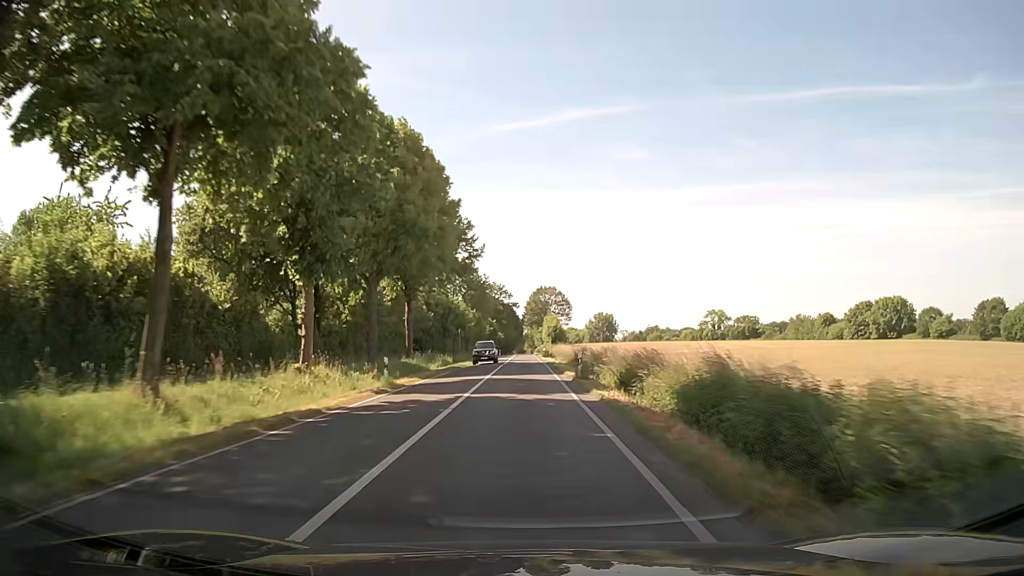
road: secondary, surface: asphalt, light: Day
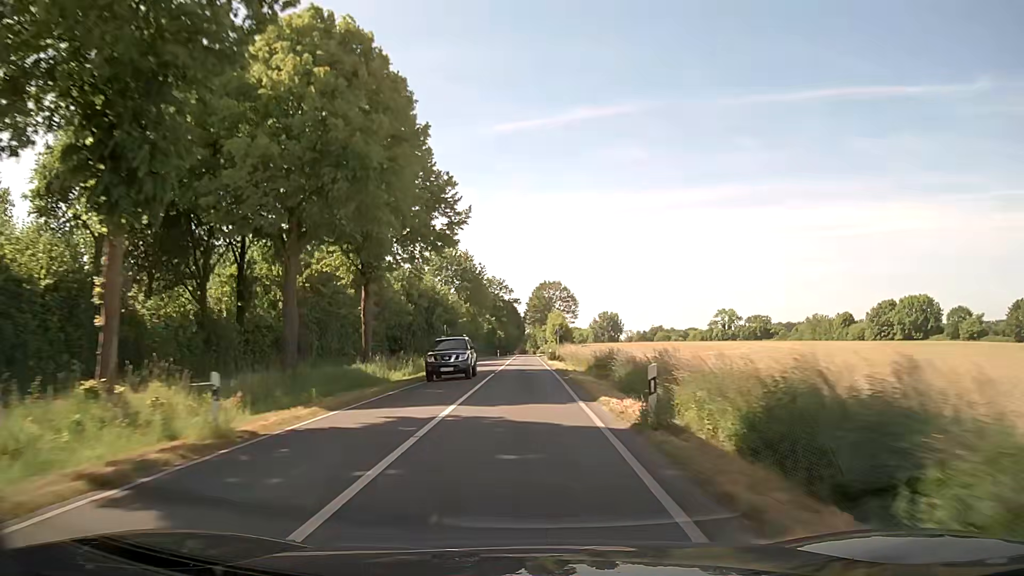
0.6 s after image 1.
(0.0, +14.3) m; 0°
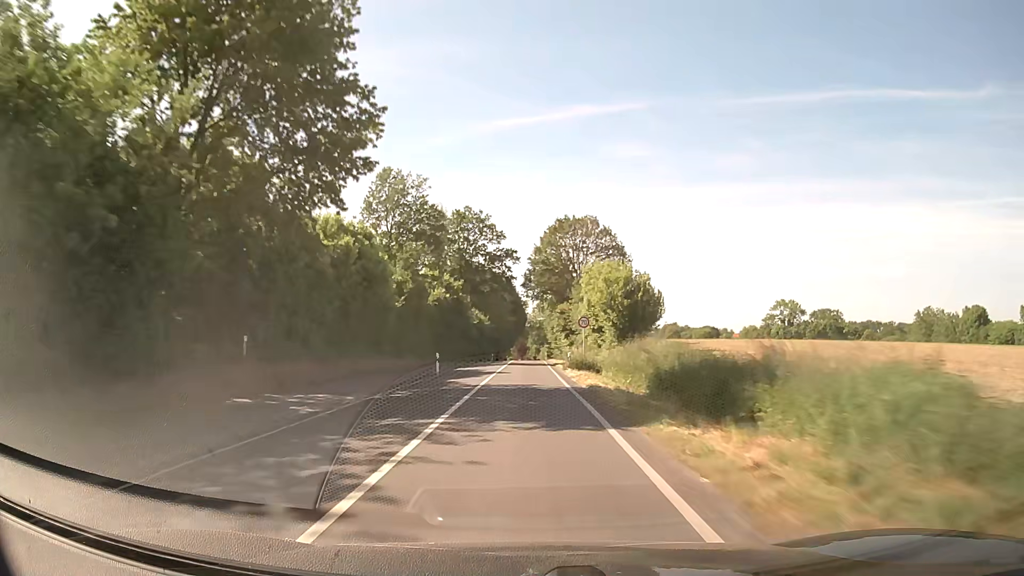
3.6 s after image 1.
(0.0, +76.2) m; 0°
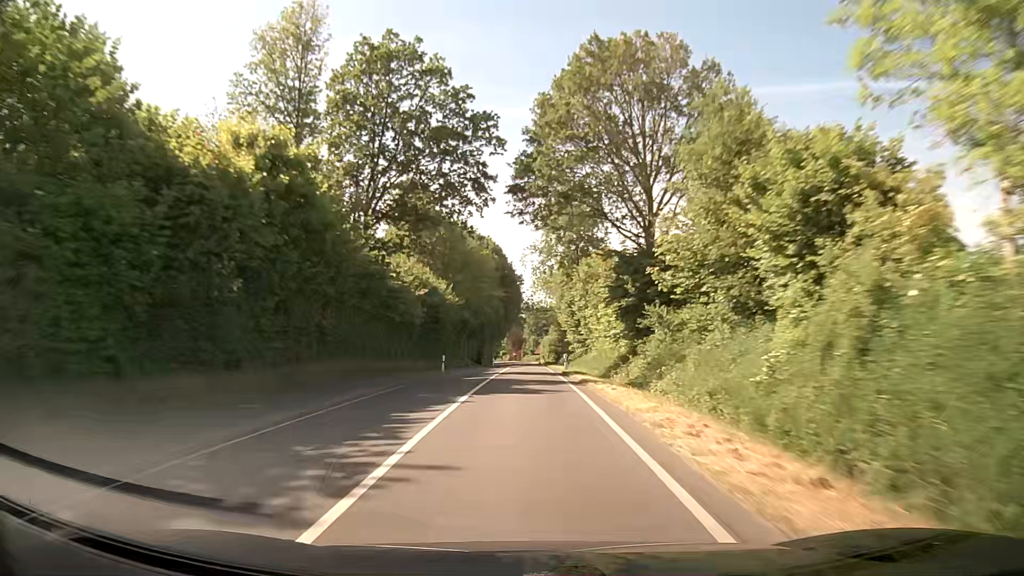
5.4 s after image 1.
(+0.2, +47.1) m; 0°
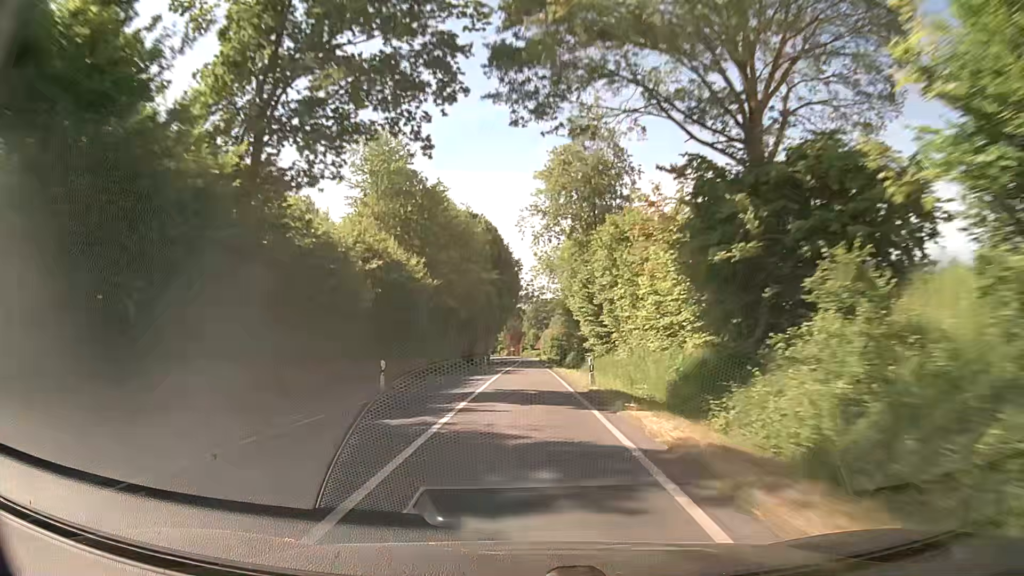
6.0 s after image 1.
(+0.1, +15.6) m; 0°
